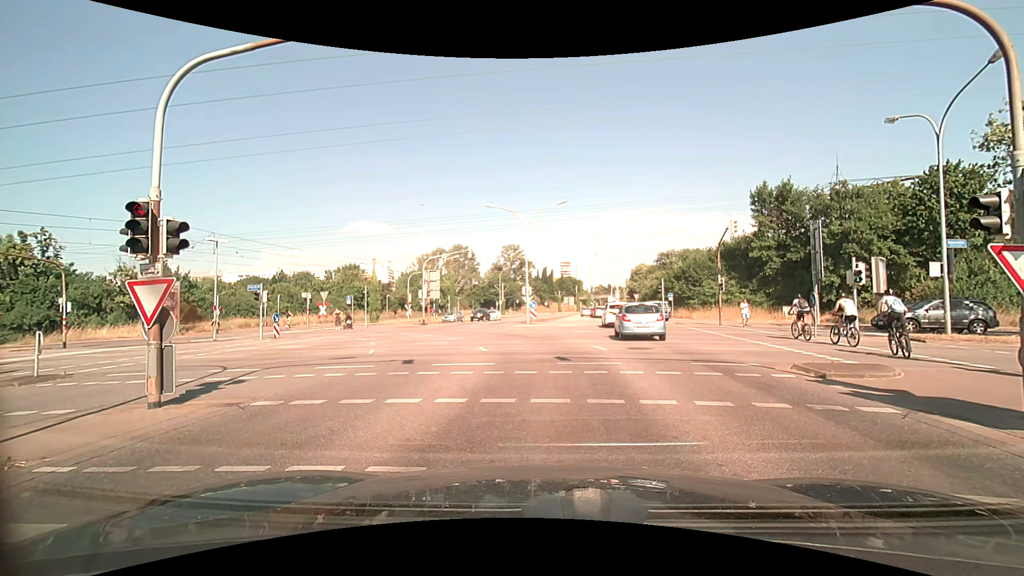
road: secondary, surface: asphalt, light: Day
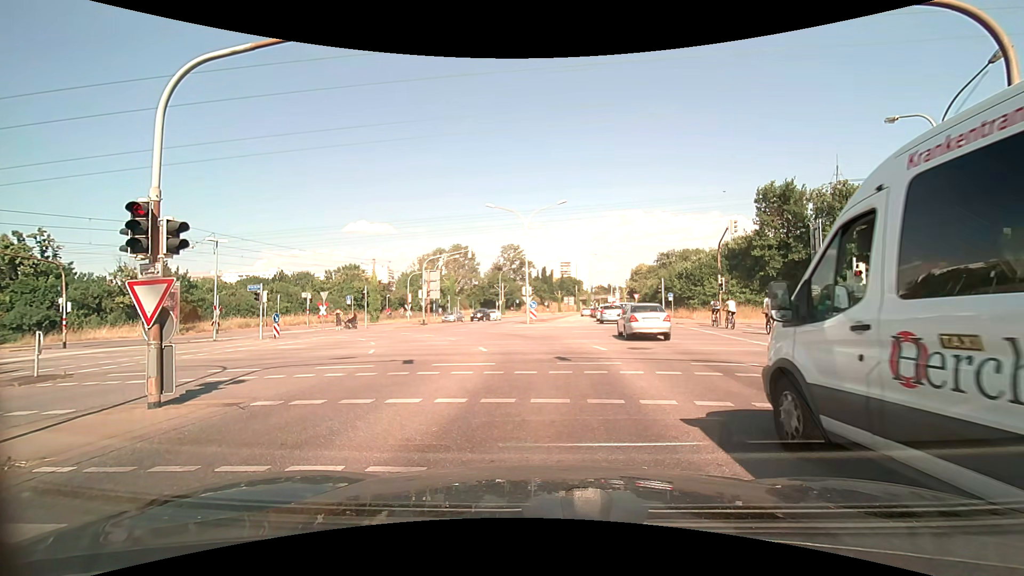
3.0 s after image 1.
(0.0, 0.0) m; 0°
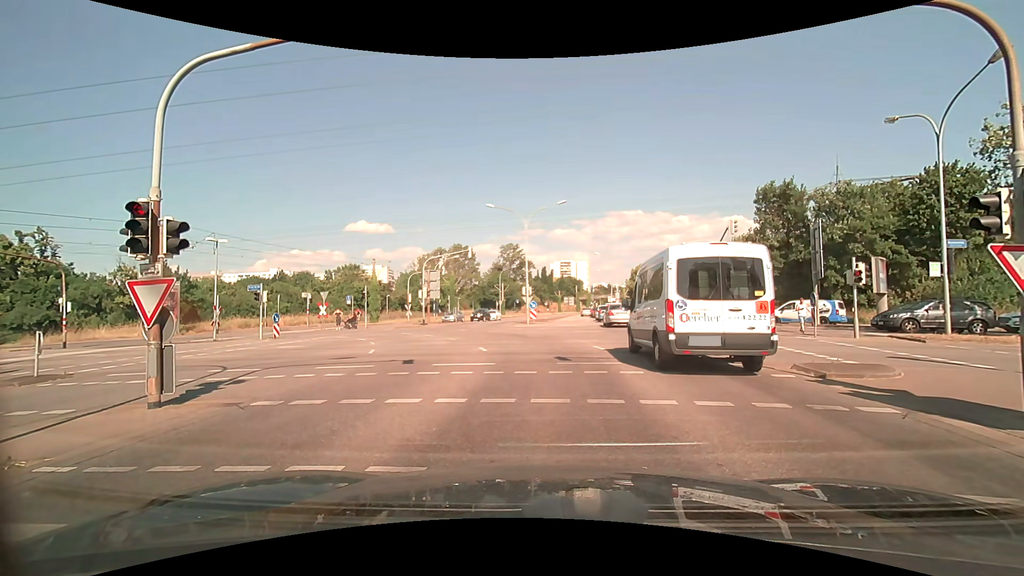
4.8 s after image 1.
(0.0, 0.0) m; 0°
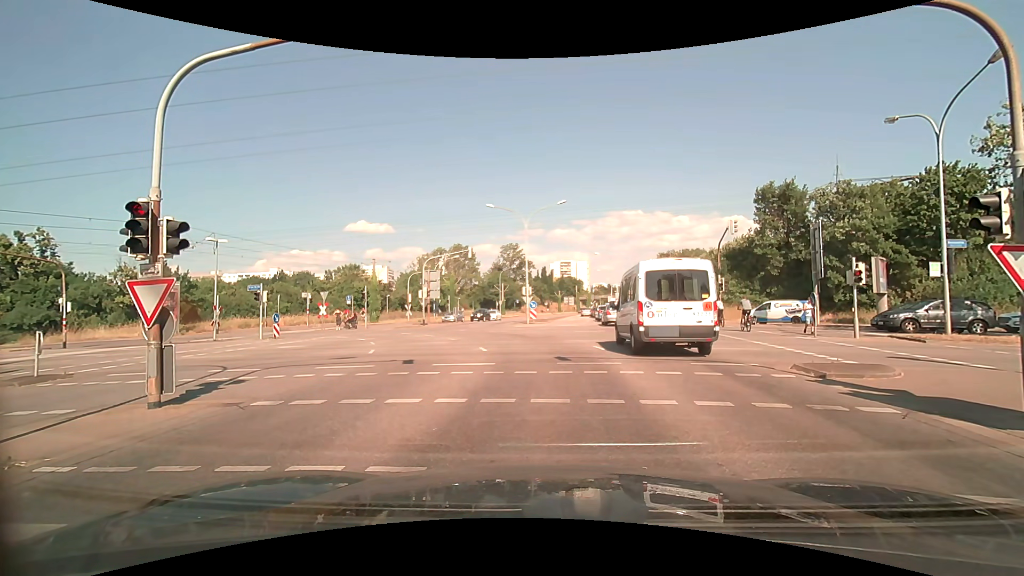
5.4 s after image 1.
(0.0, 0.0) m; 0°
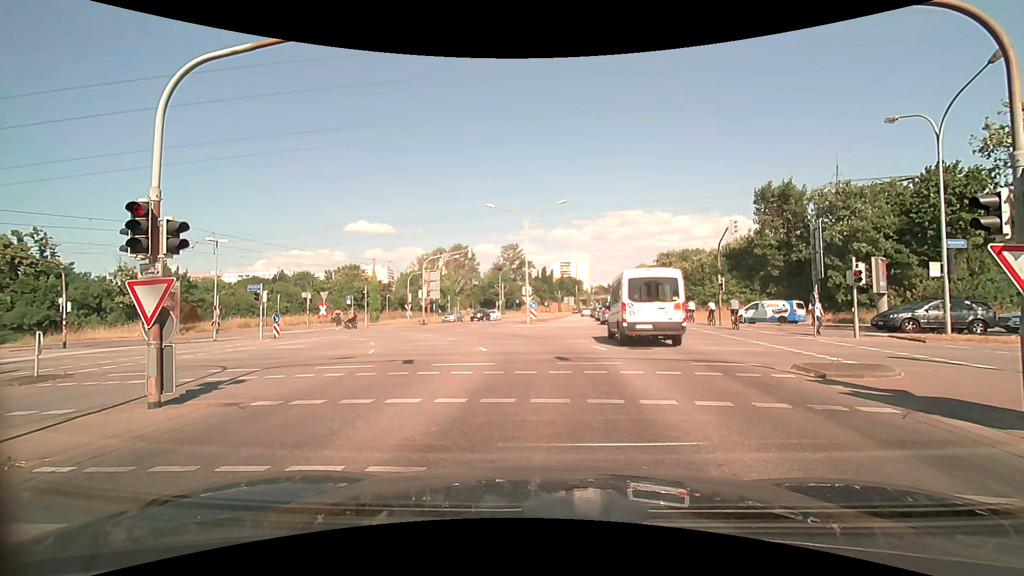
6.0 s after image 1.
(0.0, 0.0) m; 0°
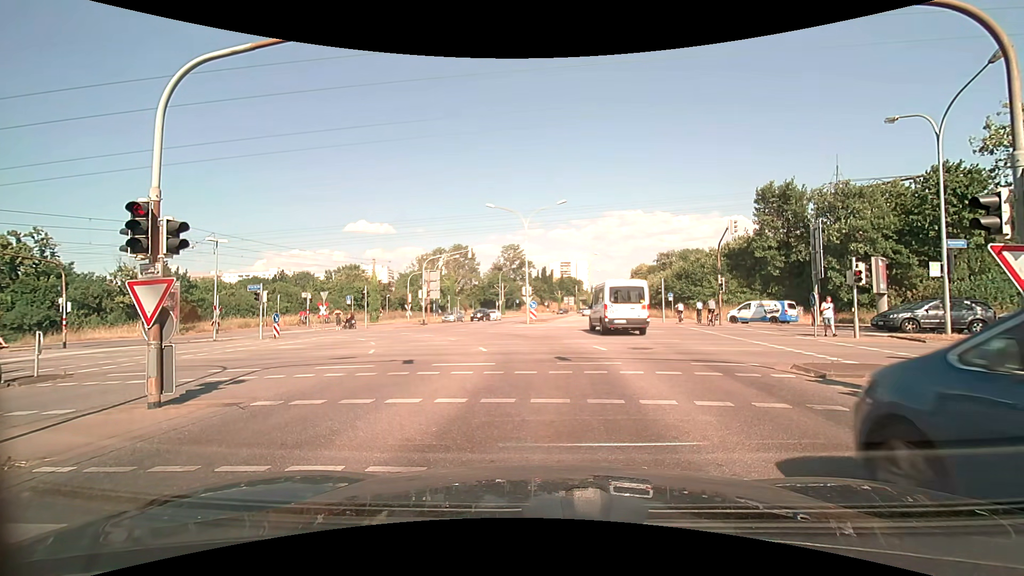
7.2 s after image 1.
(0.0, 0.0) m; 0°
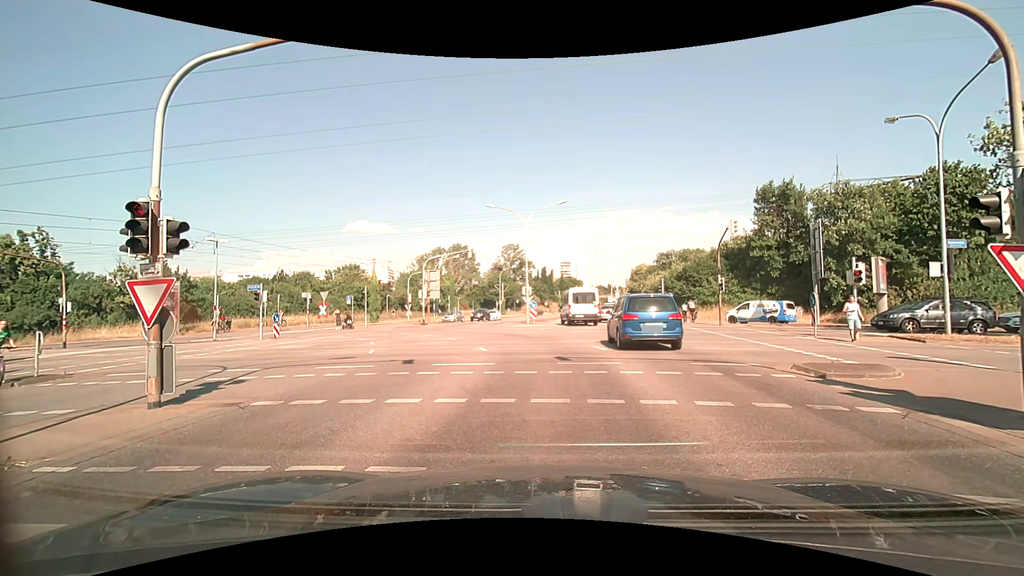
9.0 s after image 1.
(0.0, 0.0) m; 0°
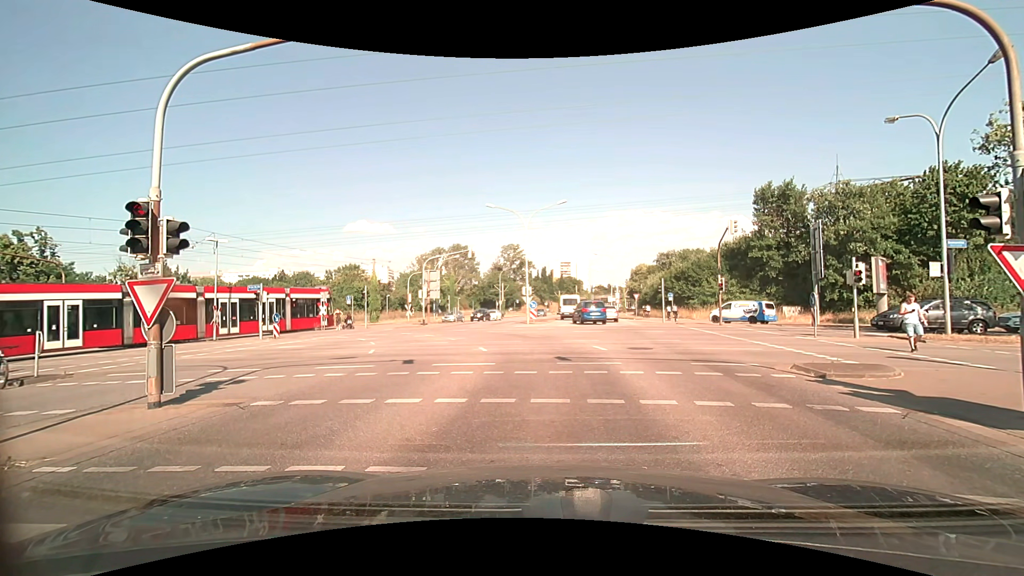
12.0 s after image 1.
(0.0, 0.0) m; 0°
(0, +10) (0, +20) (-3, +29) (-10, +36) (-20, +39) (-30, +41) (-40, +42) (-50, +44) (-59, +45) (-69, +47) m
